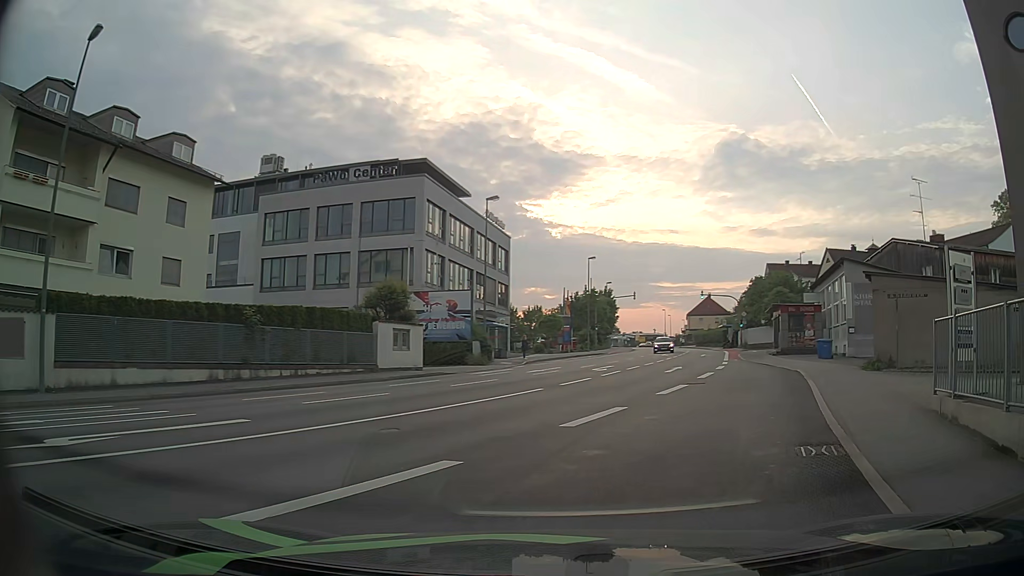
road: tertiary_link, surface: asphalt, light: Day
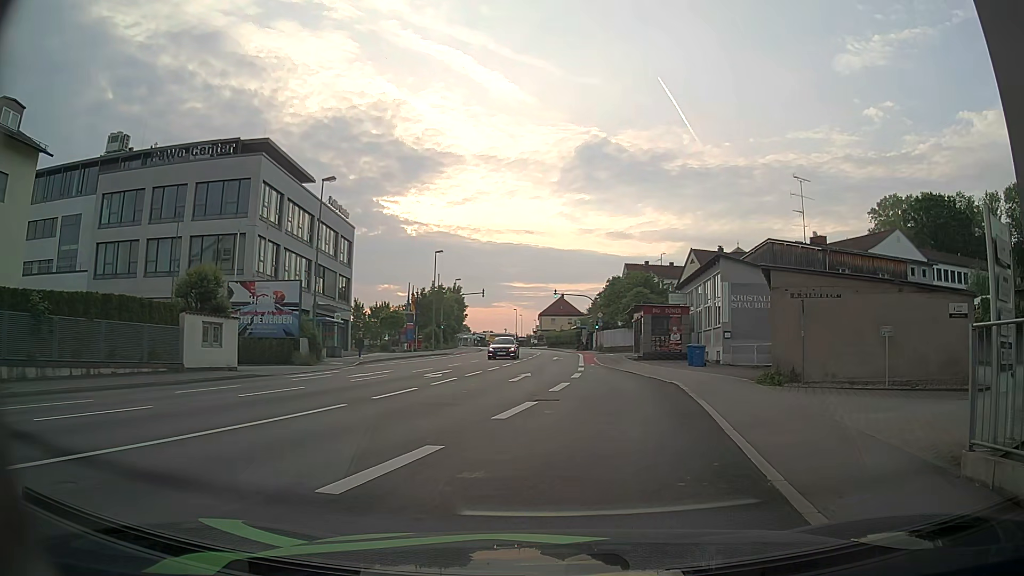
(+0.6, +4.3) m; +14°
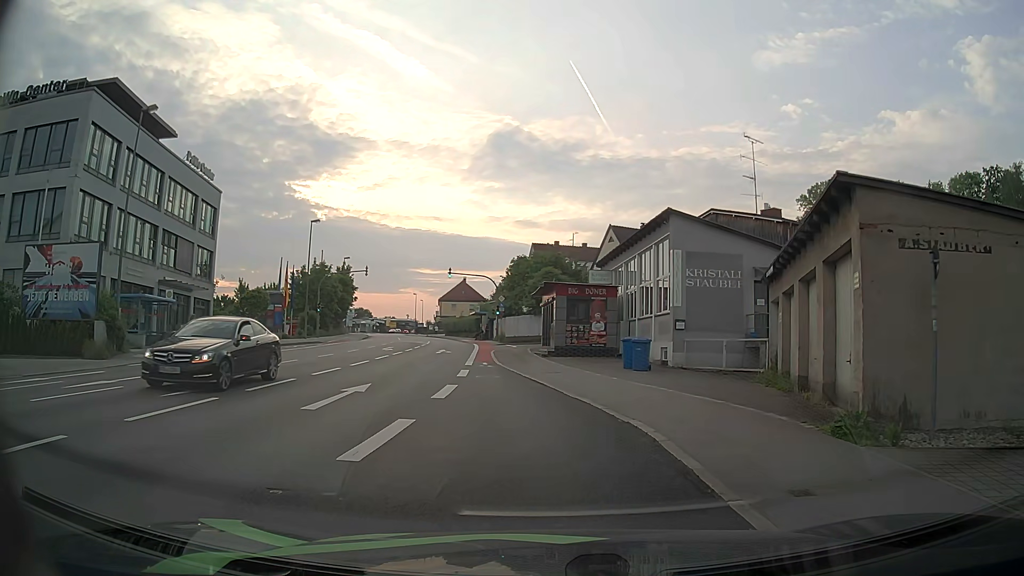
(+1.2, +10.7) m; +10°
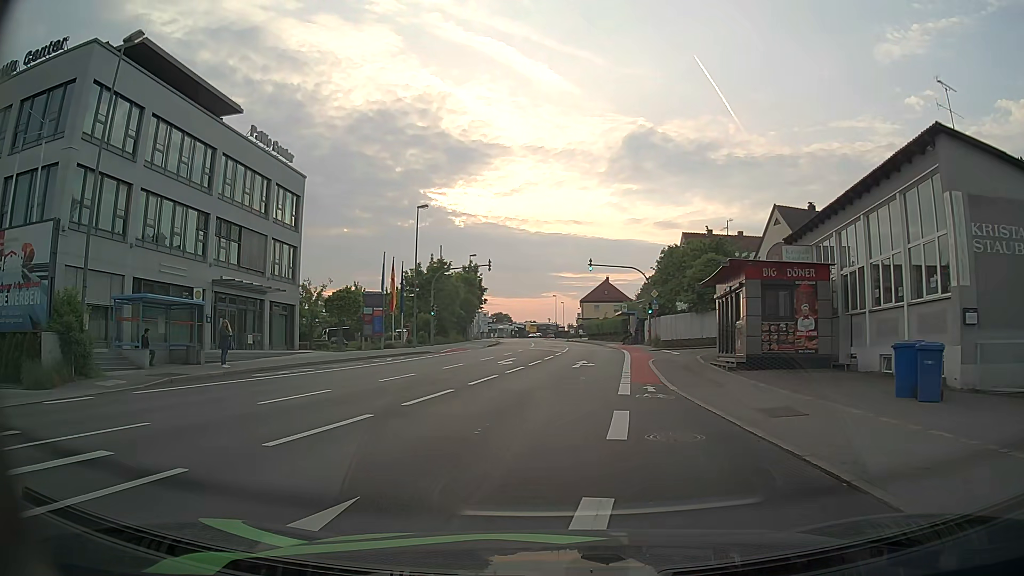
(-1.1, +10.6) m; -12°
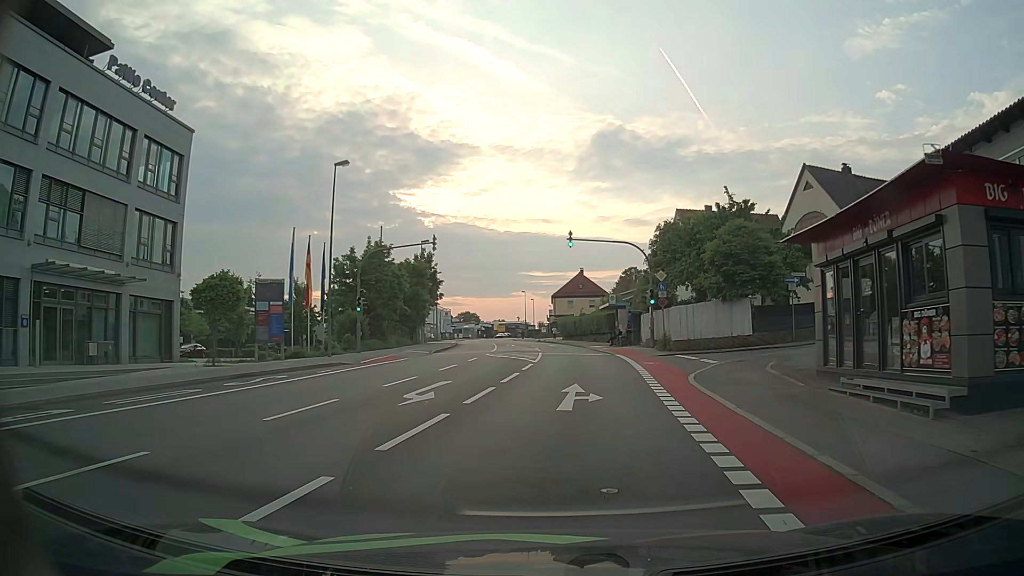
(+0.1, +13.5) m; +2°
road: tertiary
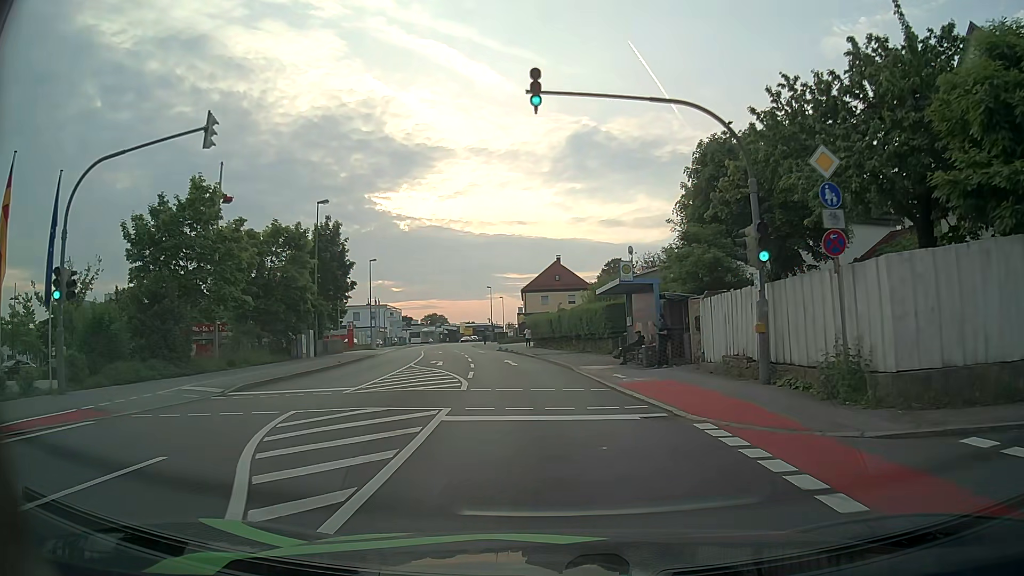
(+0.8, +23.9) m; +2°
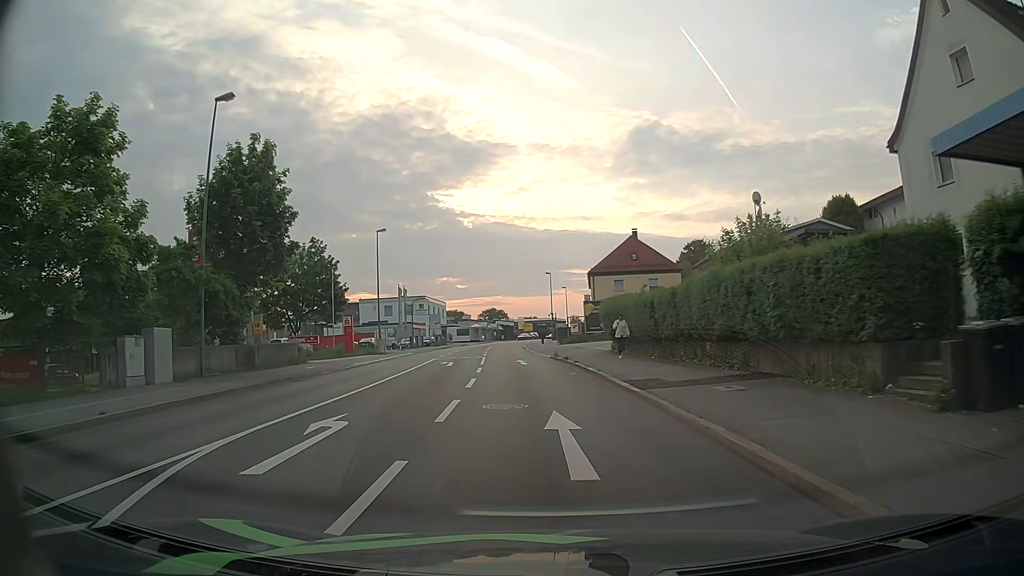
(-1.0, +22.3) m; -6°
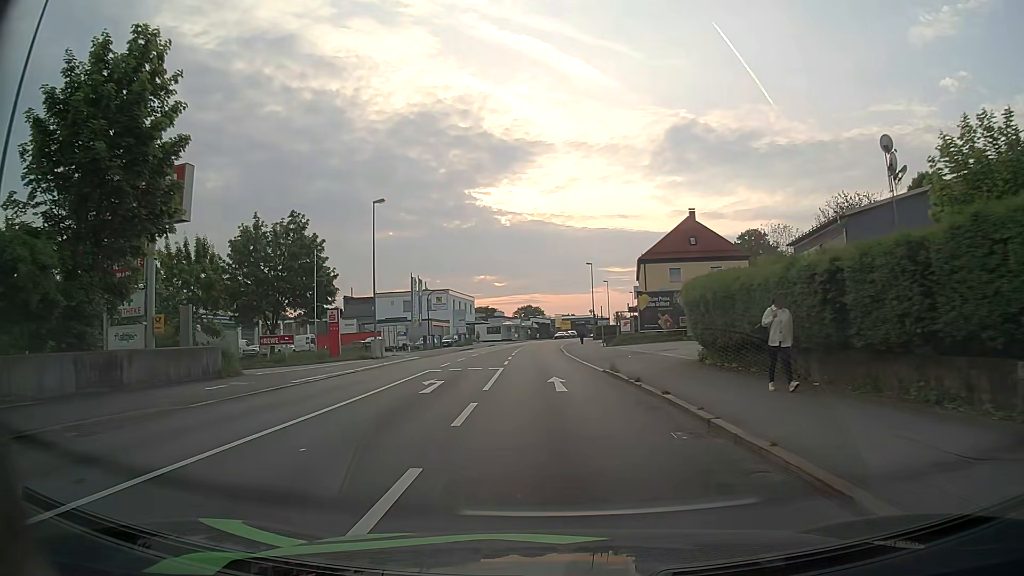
(-0.4, +12.5) m; -3°
(0, +10) (0, +20) (0, +30) (-1, +40) (-1, +50) (-1, +60) (0, +70) (0, +80) (+1, +90) (+2, +100) m
